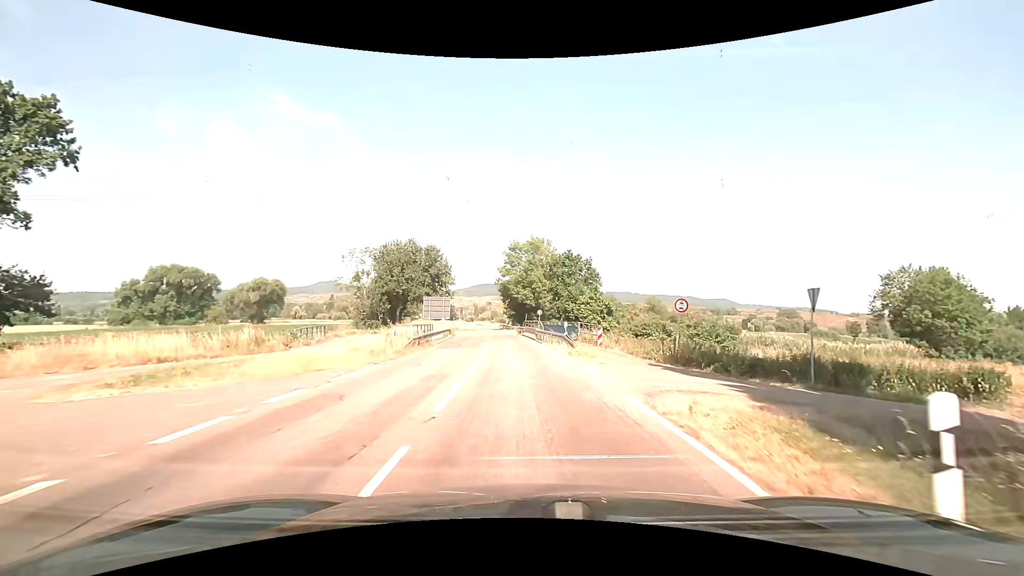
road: tertiary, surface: asphalt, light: Day
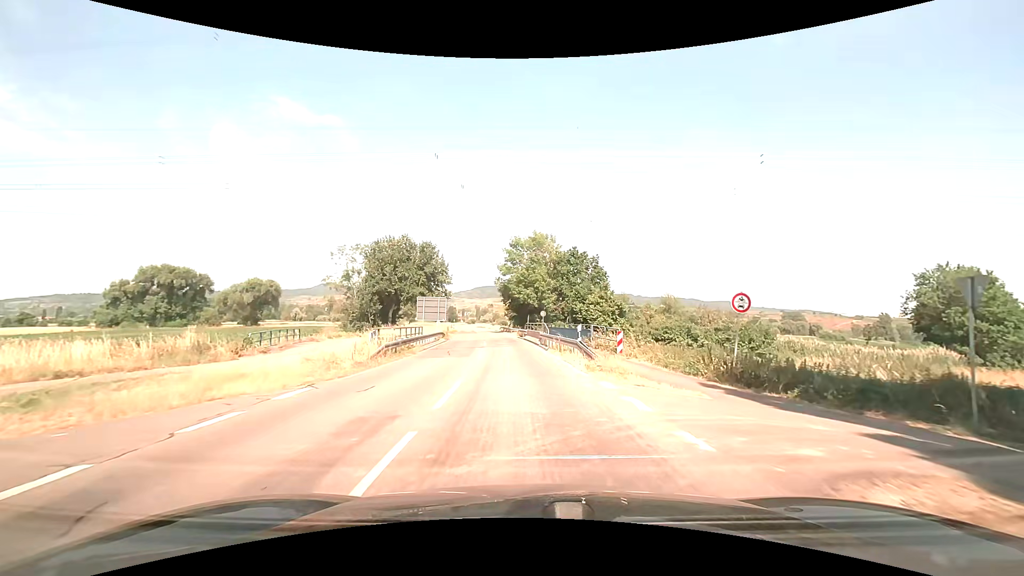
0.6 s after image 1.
(-0.1, +5.4) m; -1°
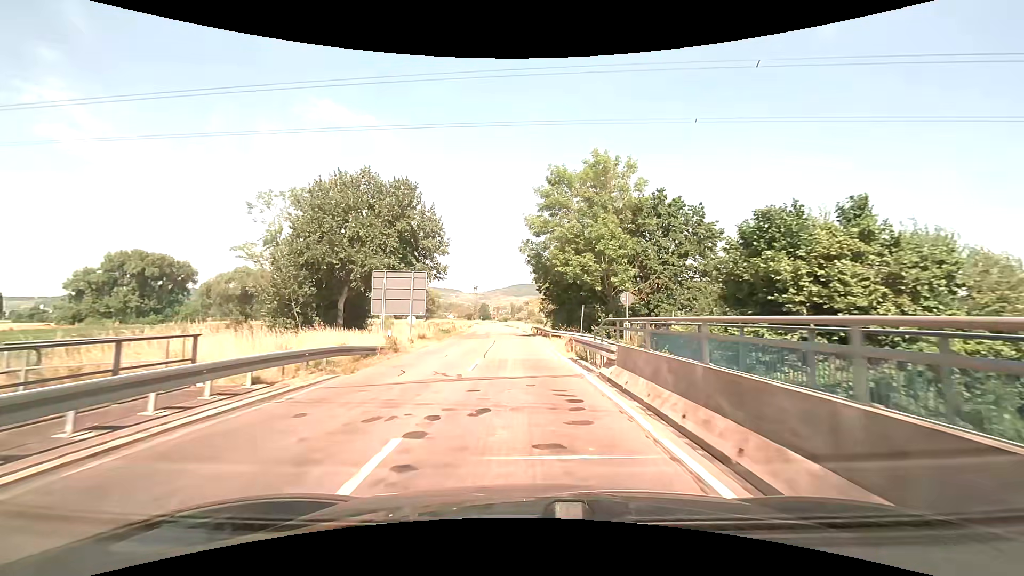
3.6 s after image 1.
(-0.9, +31.1) m; -4°
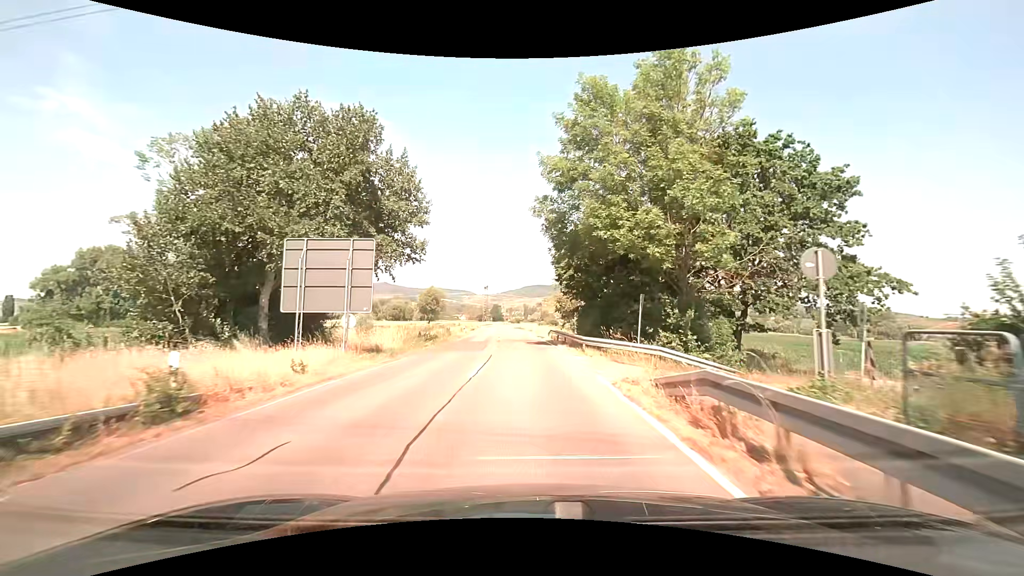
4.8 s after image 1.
(-0.2, +14.3) m; -1°
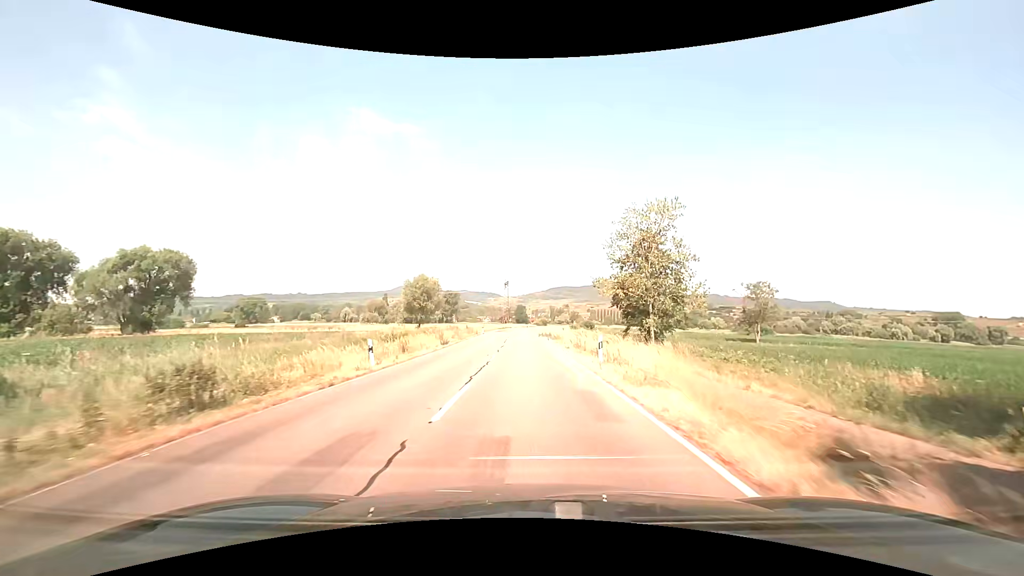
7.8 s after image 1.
(-0.9, +39.7) m; -3°
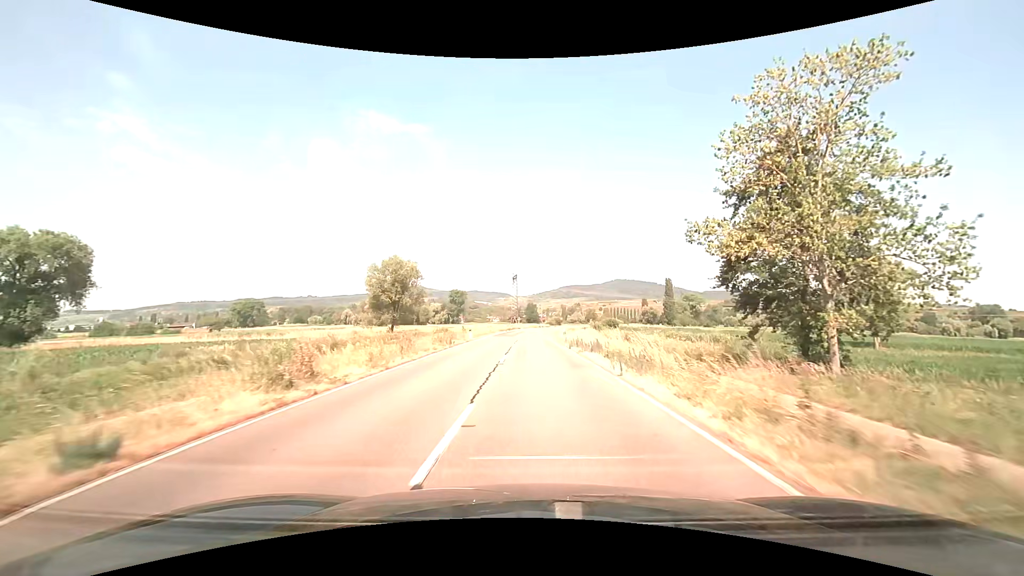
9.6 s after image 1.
(-0.4, +26.3) m; -1°
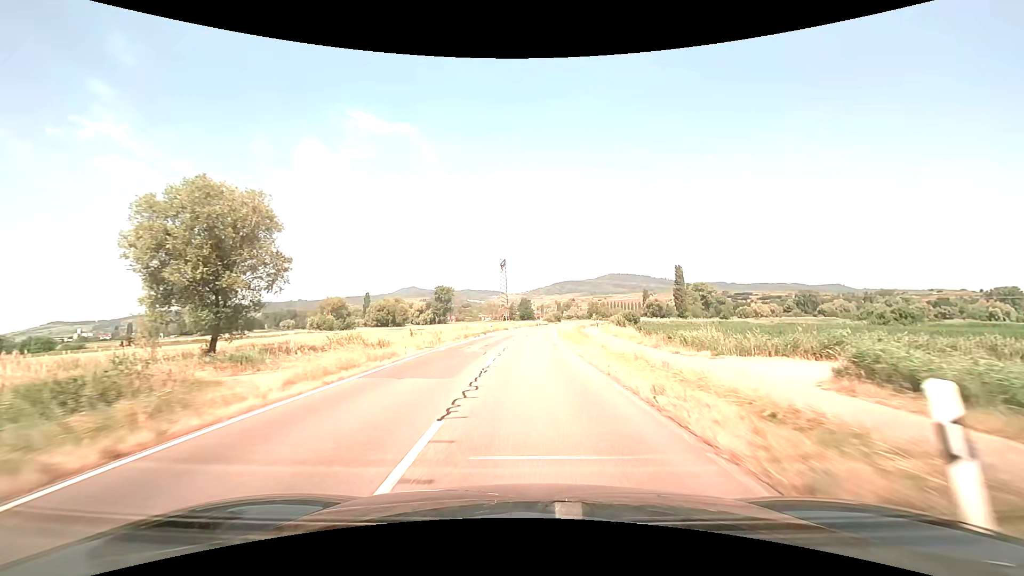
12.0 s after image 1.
(+0.3, +37.7) m; 0°
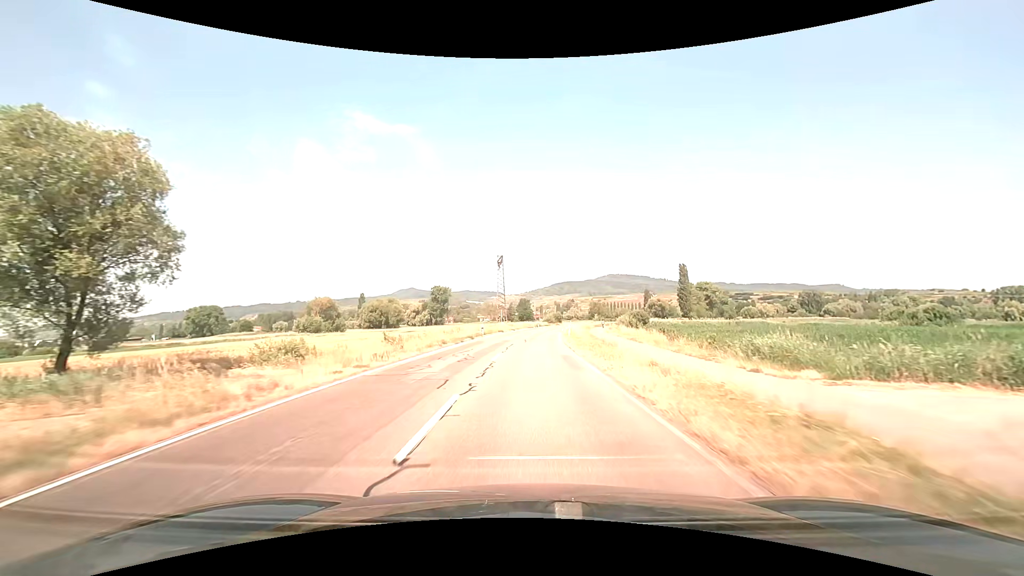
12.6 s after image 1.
(+0.1, +9.8) m; 0°
(0, +10) (0, +20) (0, +30) (+1, +40) (+1, +50) (+2, +60) (+4, +70) (+5, +80) (+6, +90) (+8, +100) m
